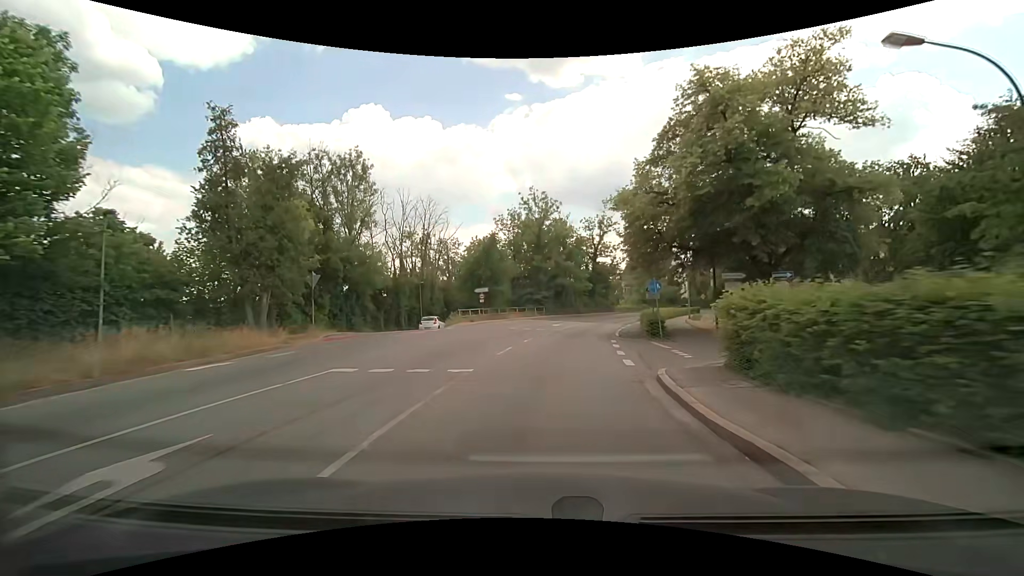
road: secondary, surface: asphalt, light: Day
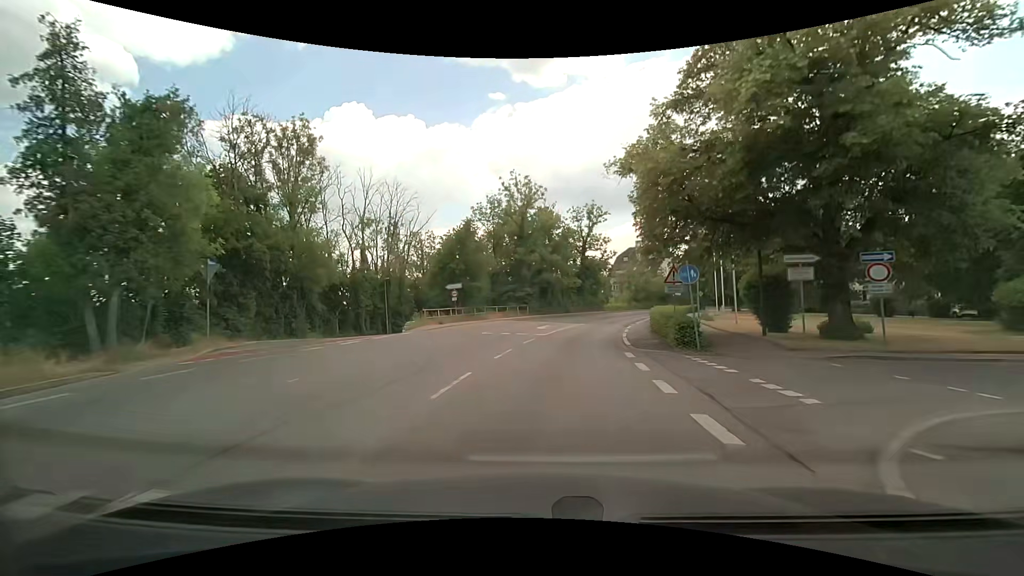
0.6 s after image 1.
(+0.1, +7.4) m; +2°
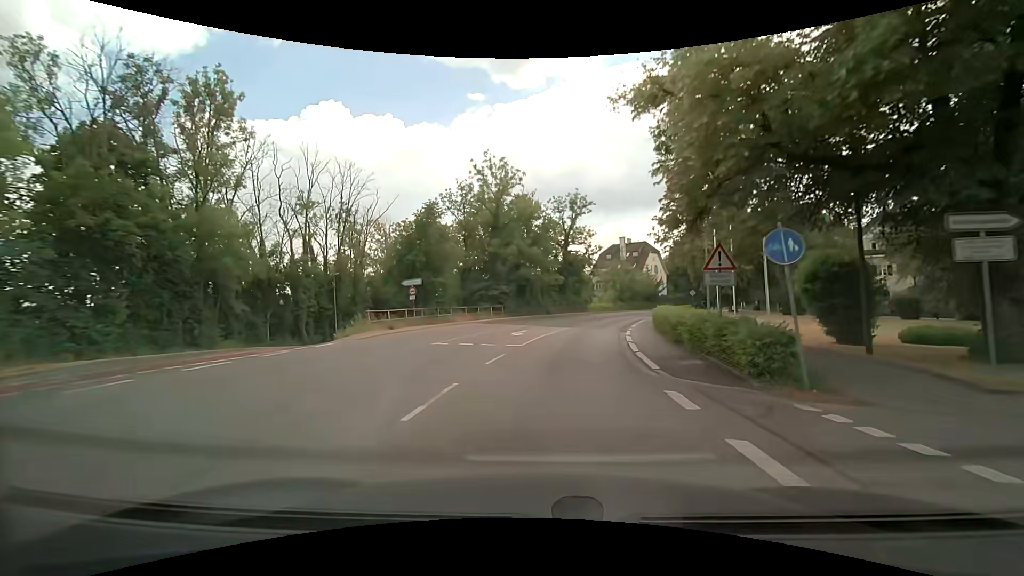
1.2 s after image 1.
(+0.1, +7.4) m; +2°
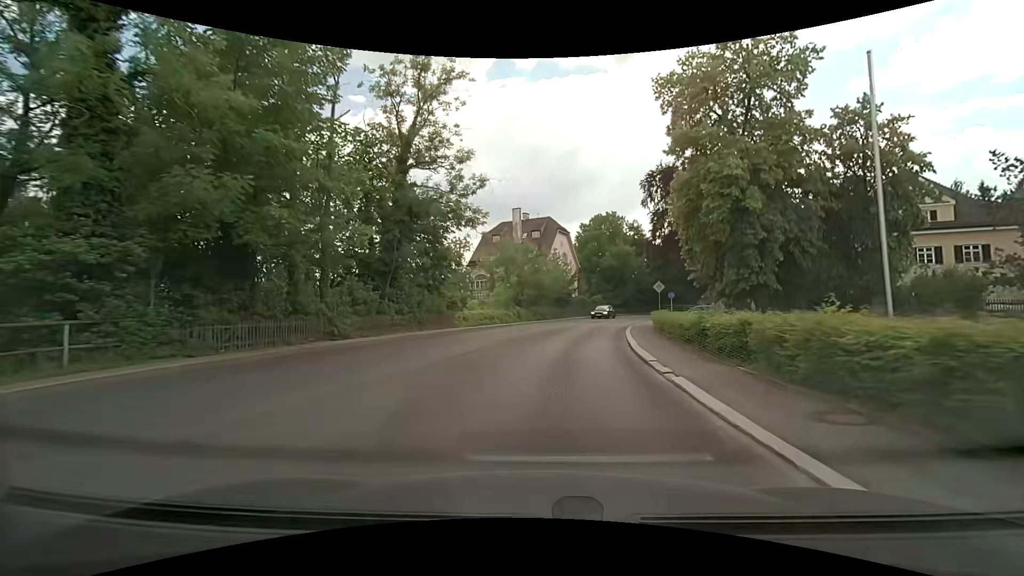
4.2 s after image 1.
(+4.1, +36.1) m; +13°
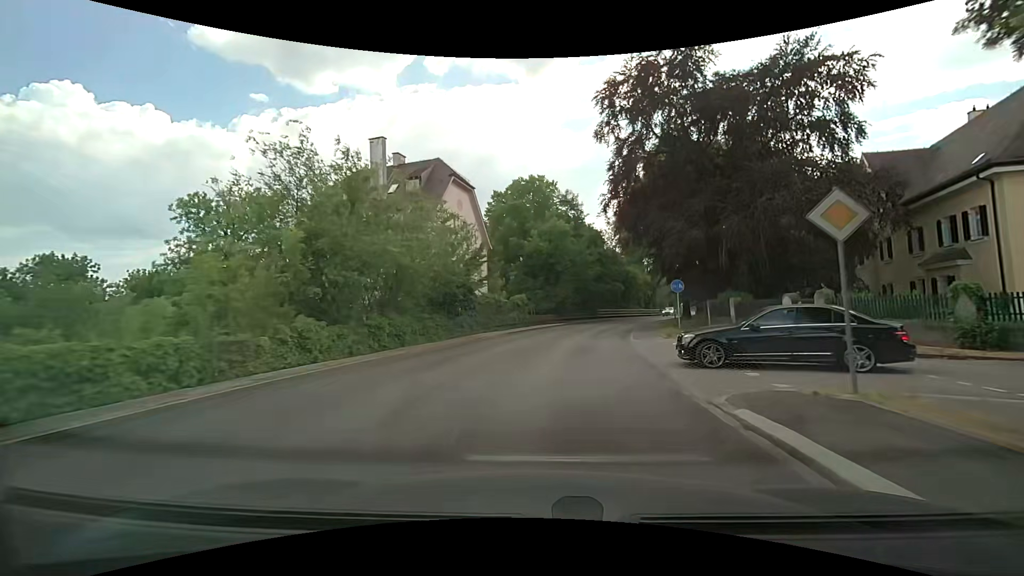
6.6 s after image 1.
(+2.2, +27.9) m; +9°
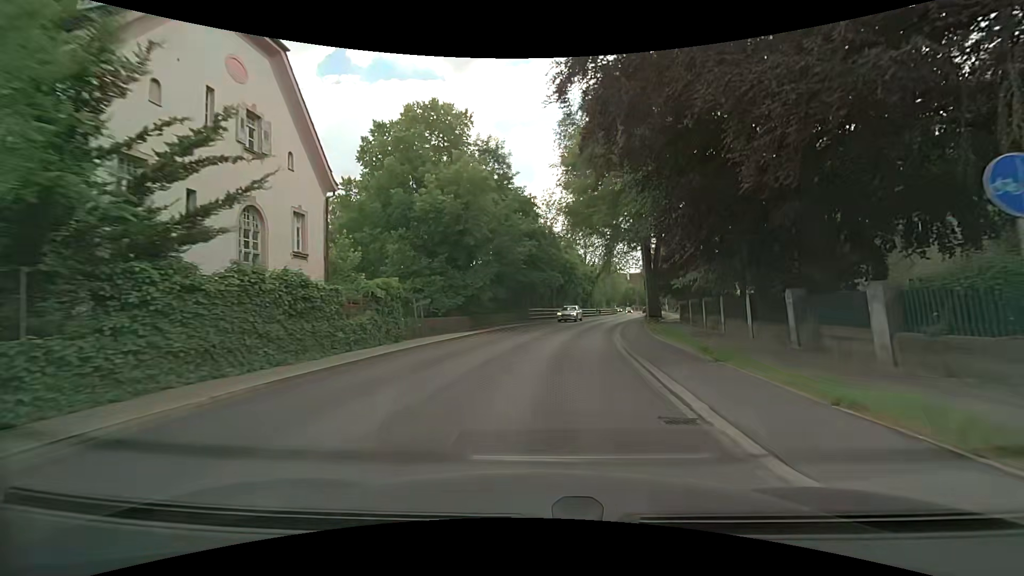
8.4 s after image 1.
(+1.6, +20.4) m; +9°
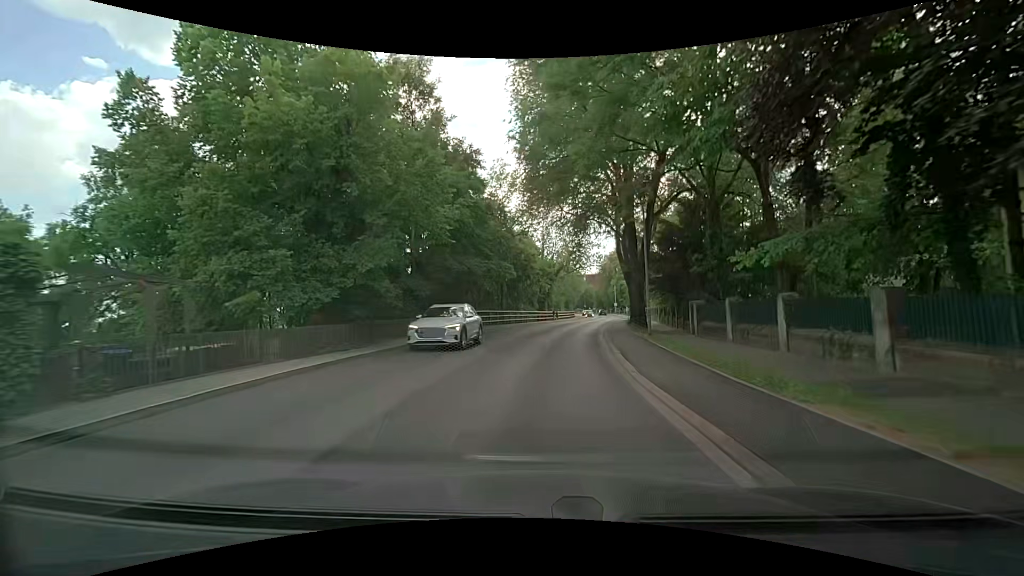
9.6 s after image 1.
(+0.6, +13.8) m; +4°
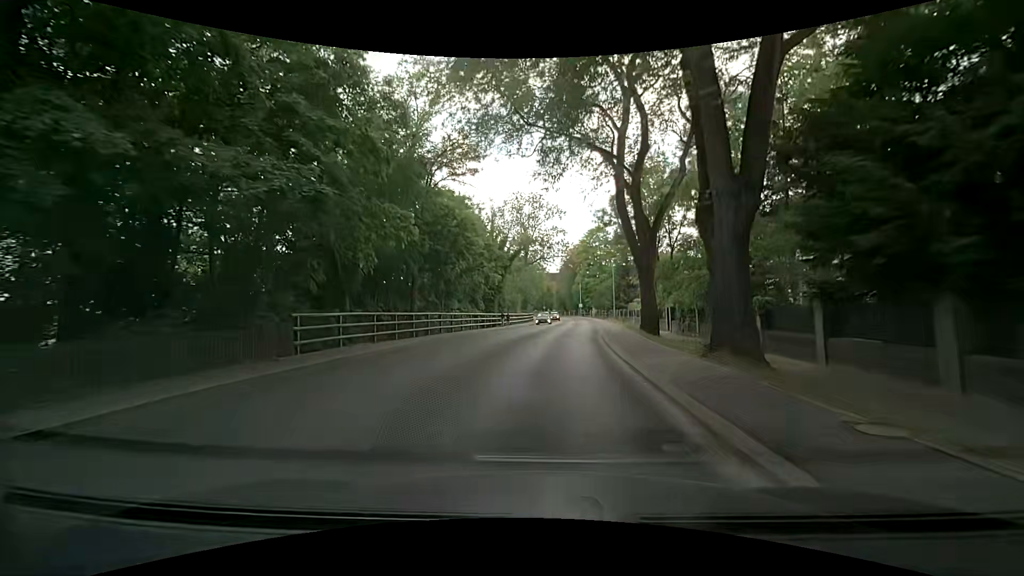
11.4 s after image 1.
(+1.4, +21.4) m; +6°
(0, +10) (+1, +20) (+2, +30) (+3, +40) (+4, +50) (+5, +60) (+5, +70) (+6, +80) (+6, +90) (+6, +100) m
